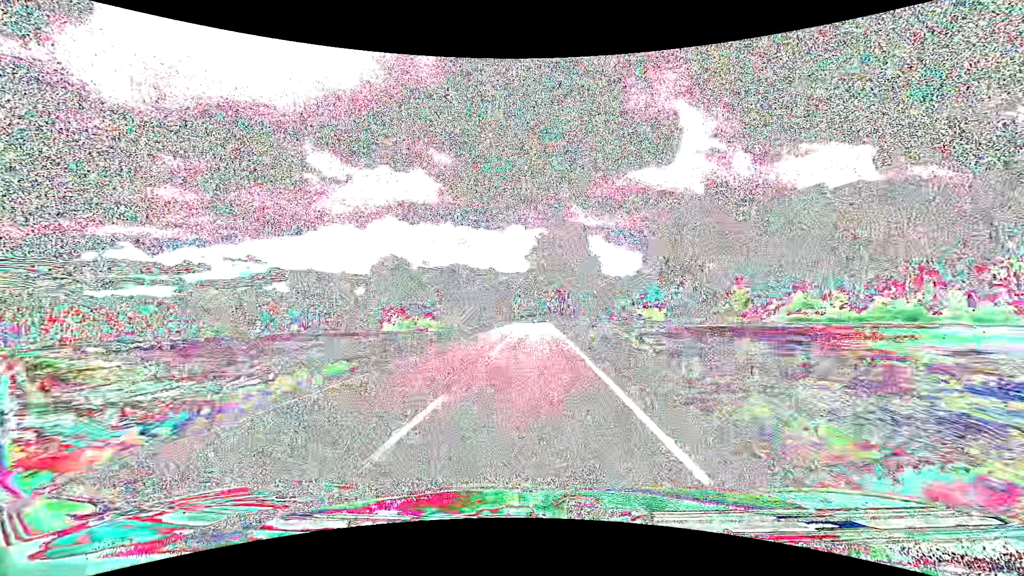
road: secondary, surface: asphalt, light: Day
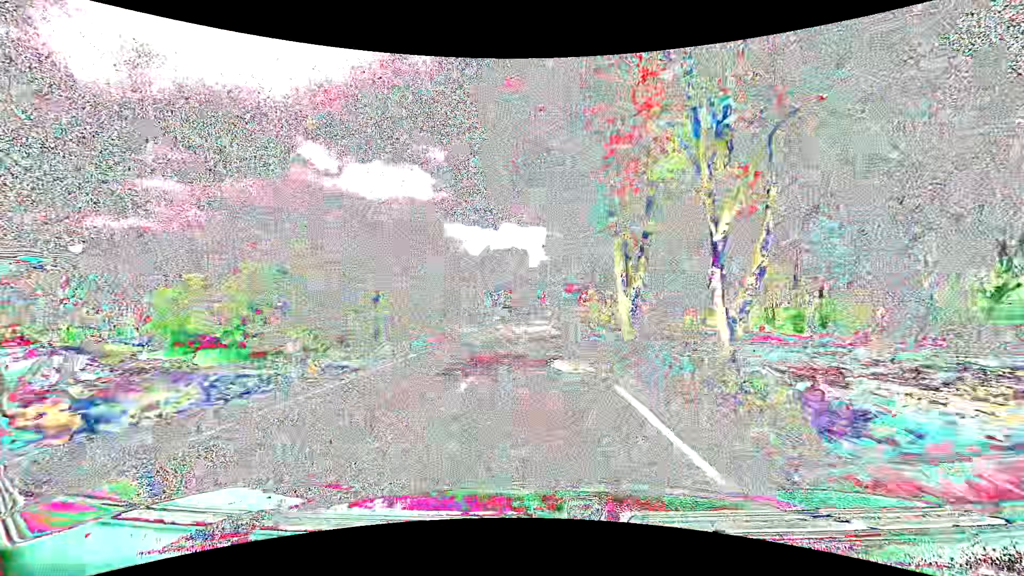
(0.0, +67.6) m; +1°
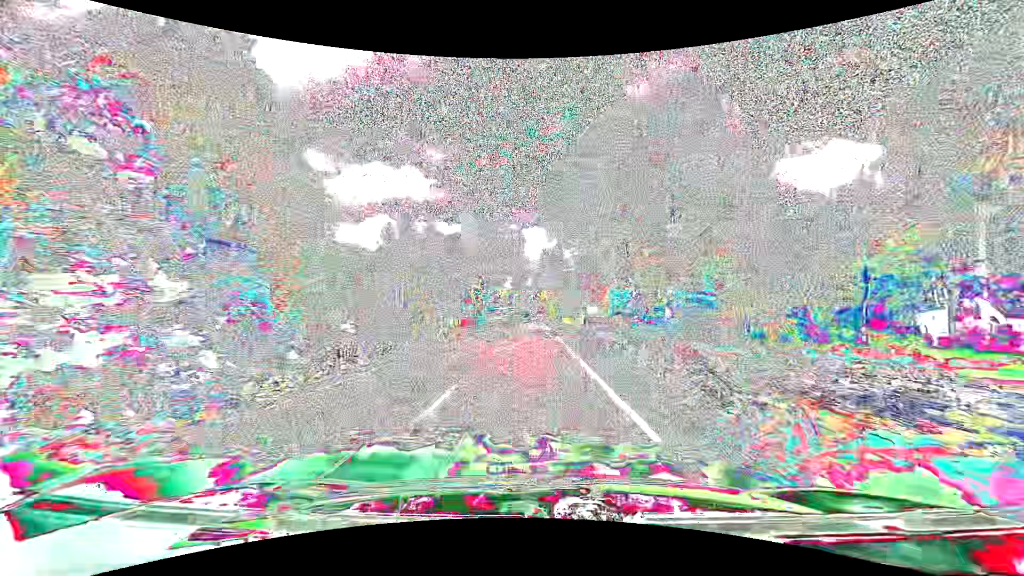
(0.0, +26.3) m; 0°
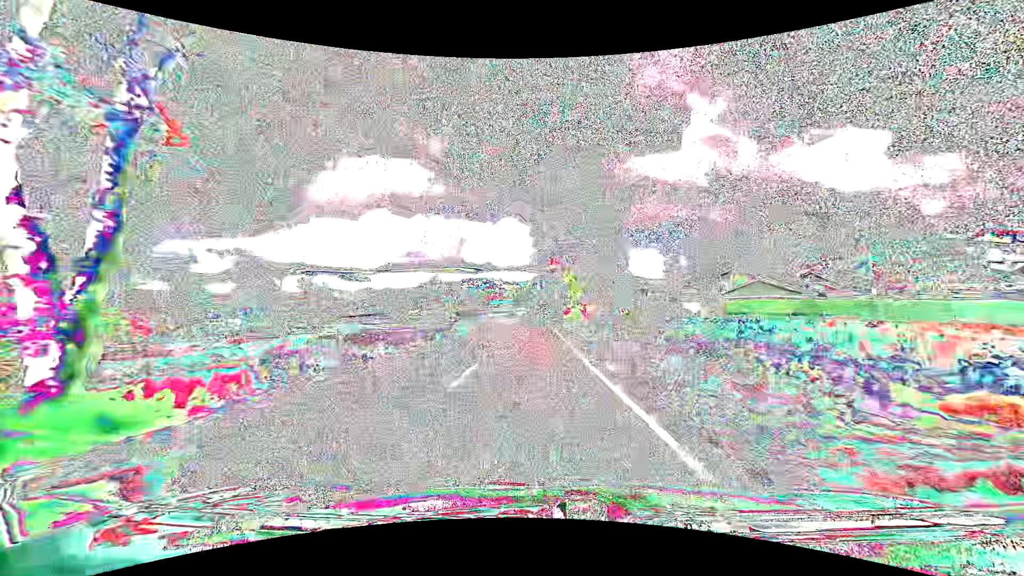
(-0.1, +64.1) m; 0°
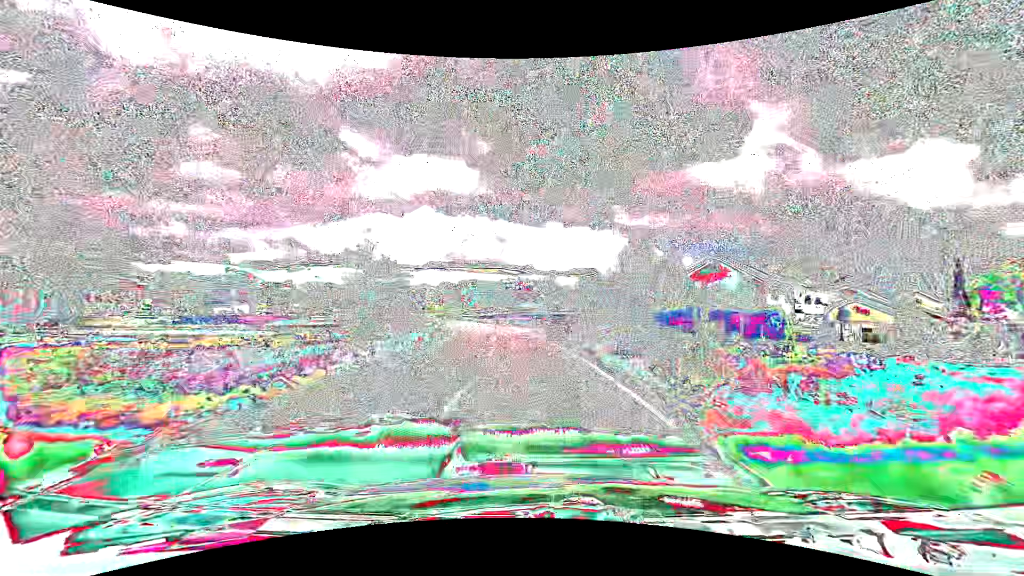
(-0.9, +49.4) m; -4°
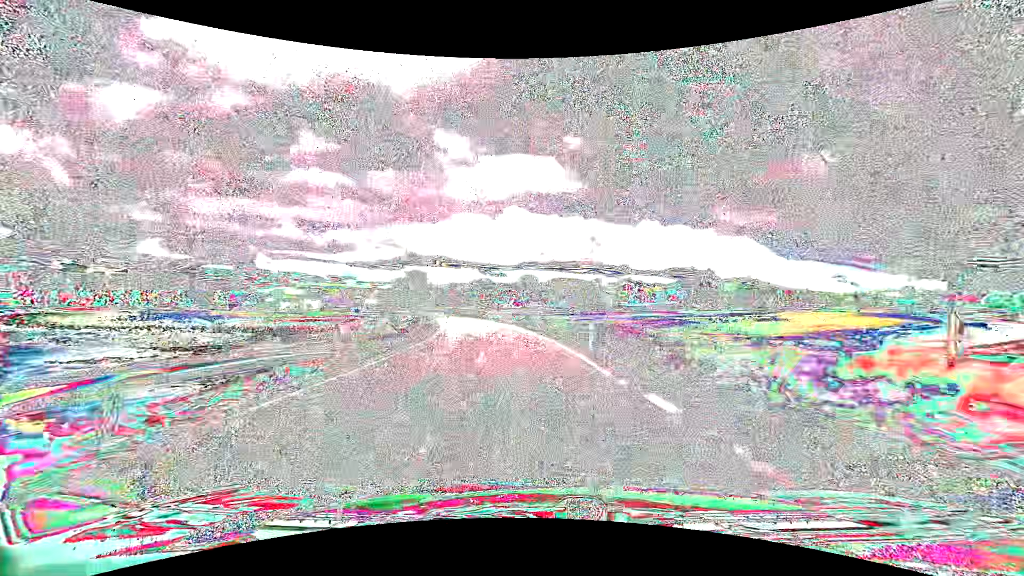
(-4.2, +49.4) m; -11°
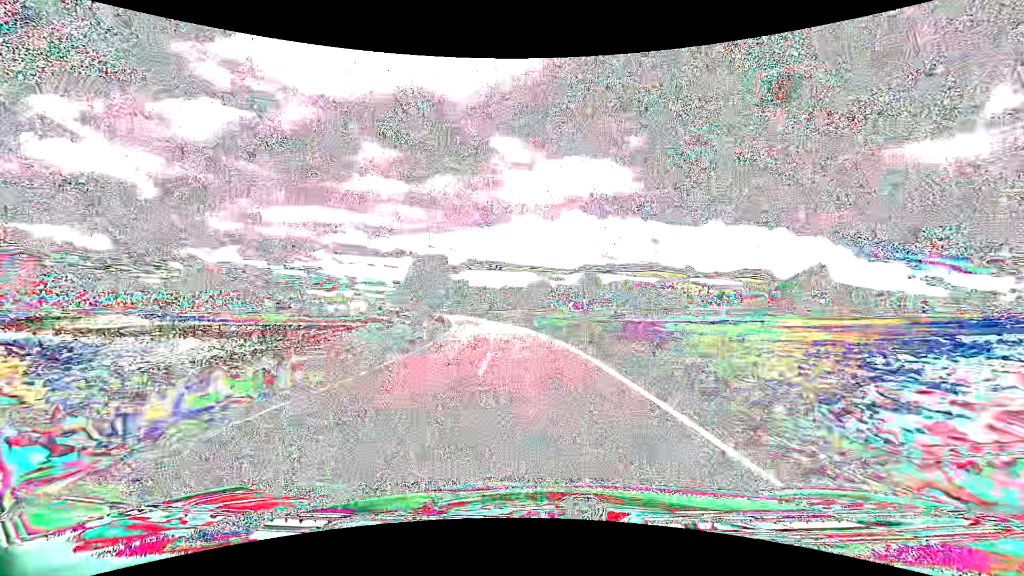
(-1.4, +24.9) m; -7°
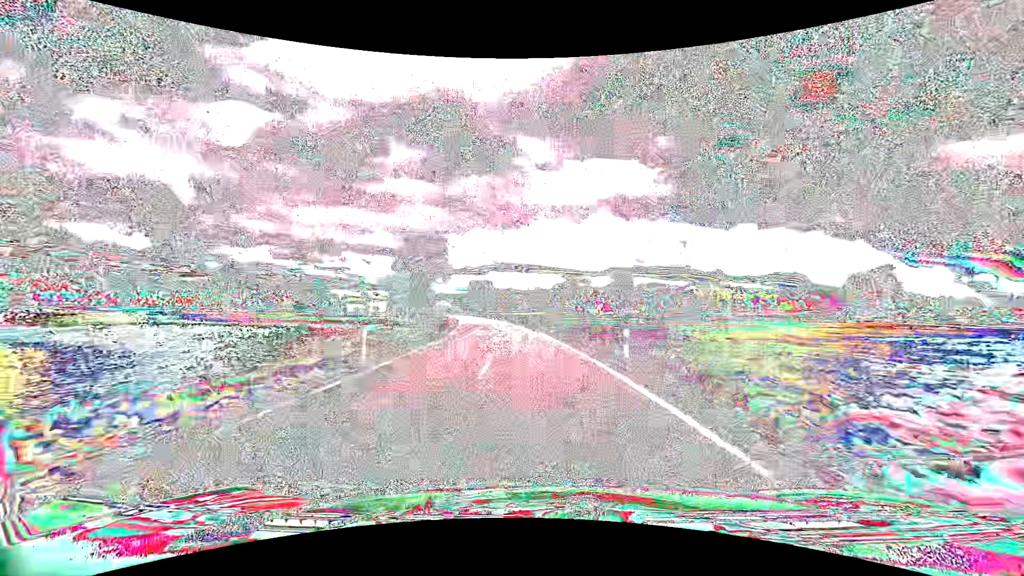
(-0.3, +12.6) m; -3°
(0, +10) (-1, +20) (-1, +30) (-2, +40) (-4, +50) (-5, +60) (-6, +70) (-8, +79) (-10, +89) (-13, +99) m
